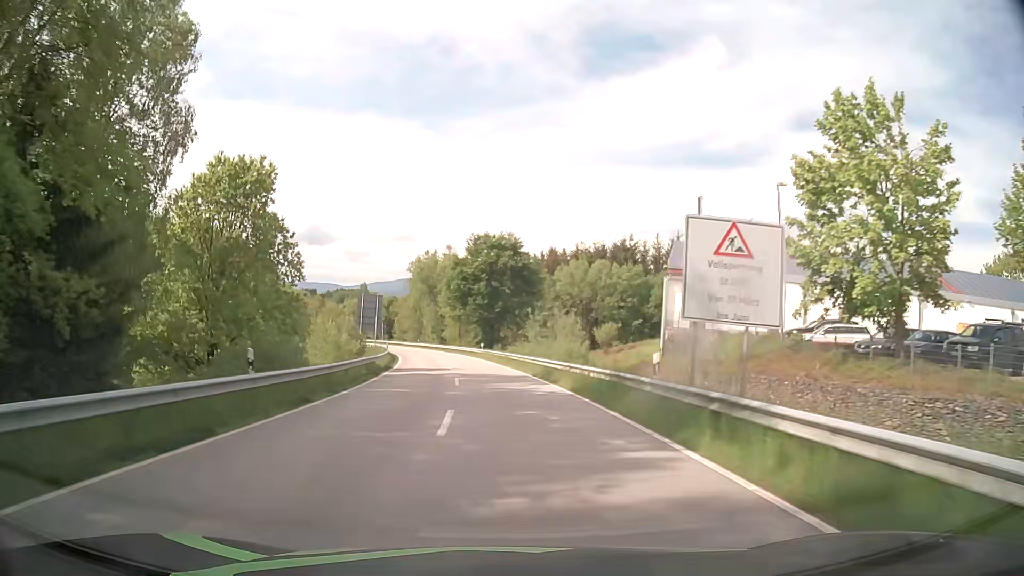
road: secondary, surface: asphalt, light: Day
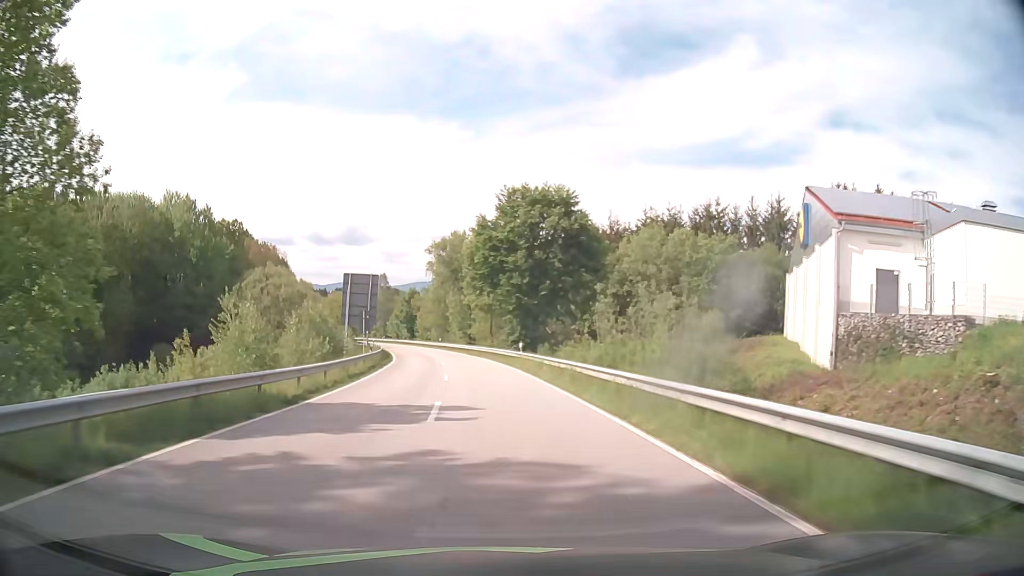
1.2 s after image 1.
(-0.7, +22.9) m; -3°
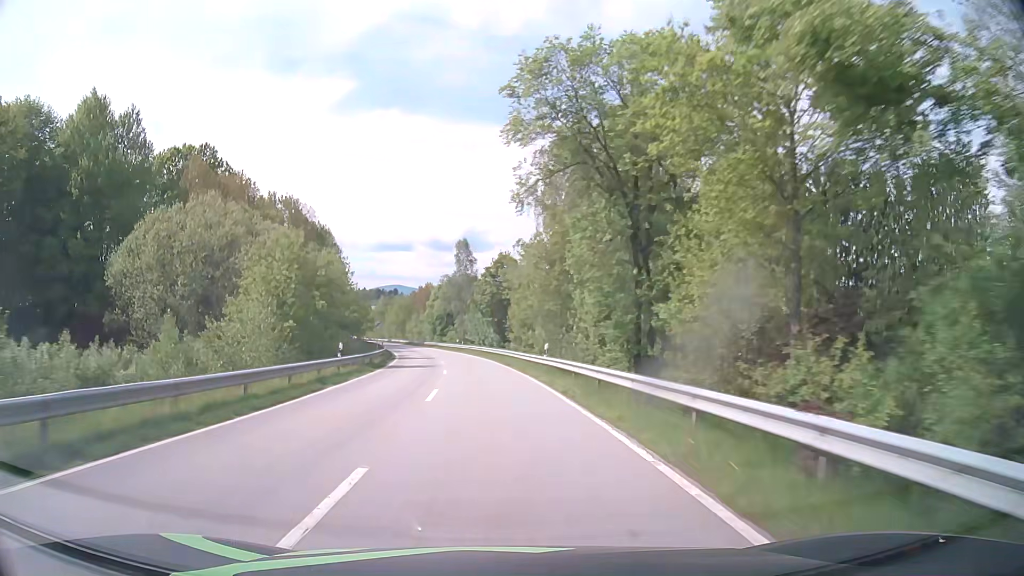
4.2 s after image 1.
(-5.0, +57.2) m; -10°
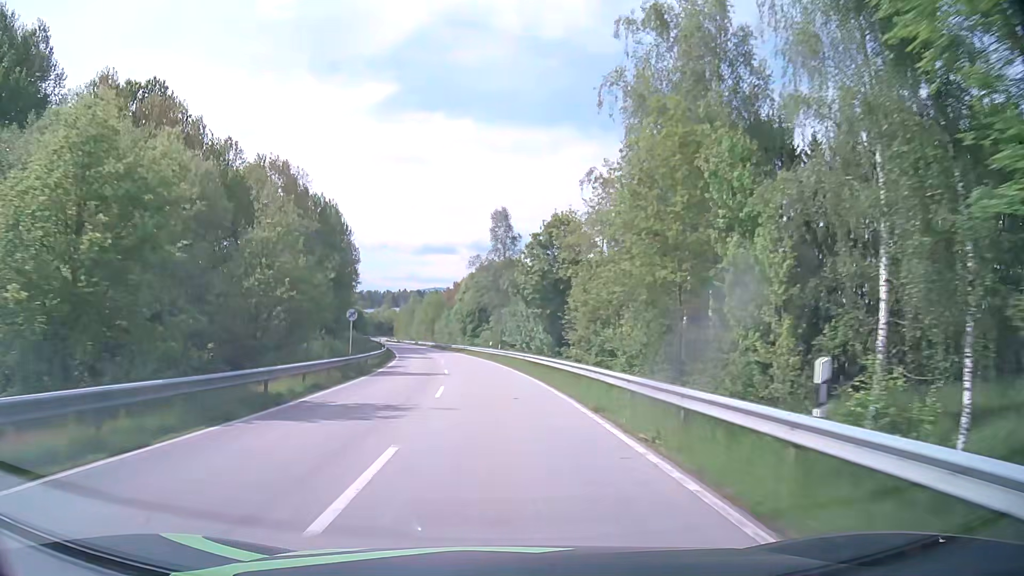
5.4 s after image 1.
(-0.9, +23.1) m; -4°
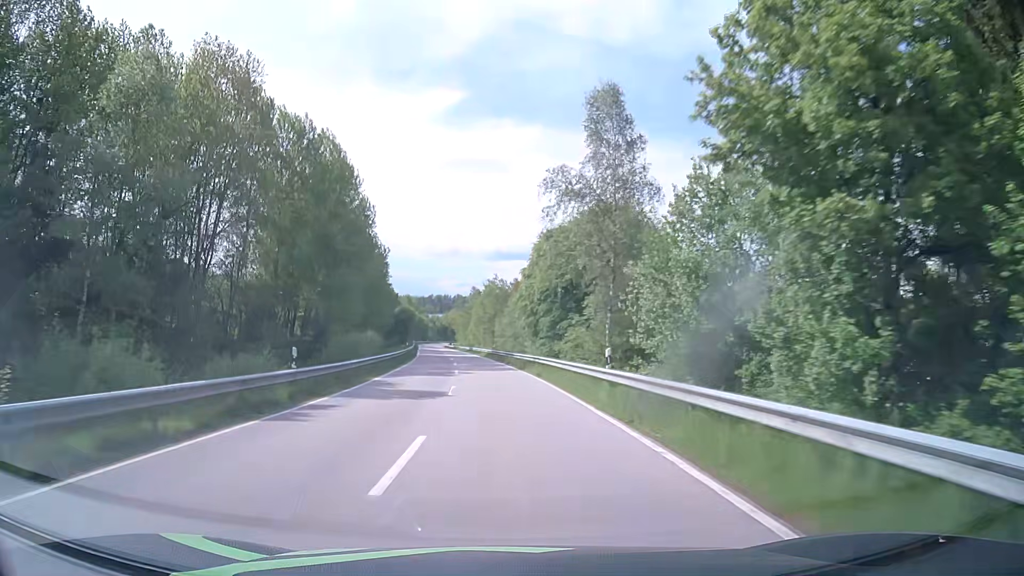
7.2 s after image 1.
(-1.8, +35.4) m; -6°
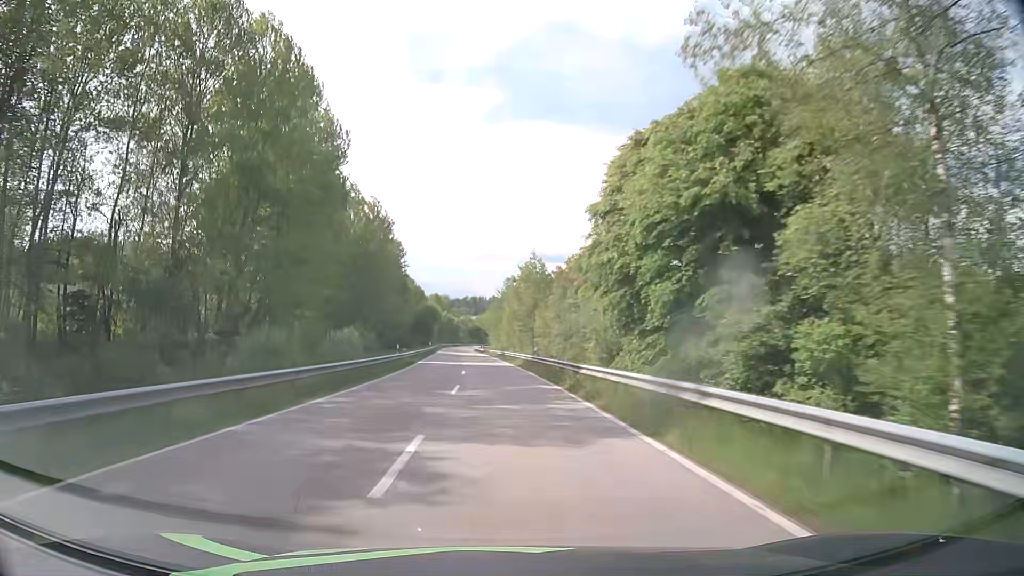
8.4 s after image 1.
(-0.8, +24.7) m; -3°
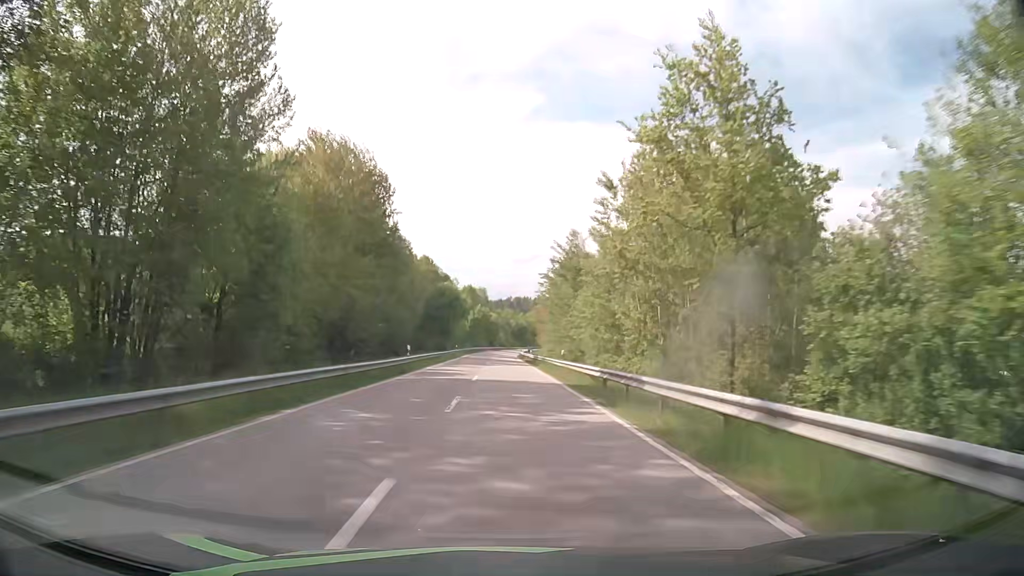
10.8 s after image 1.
(-2.3, +52.8) m; -4°
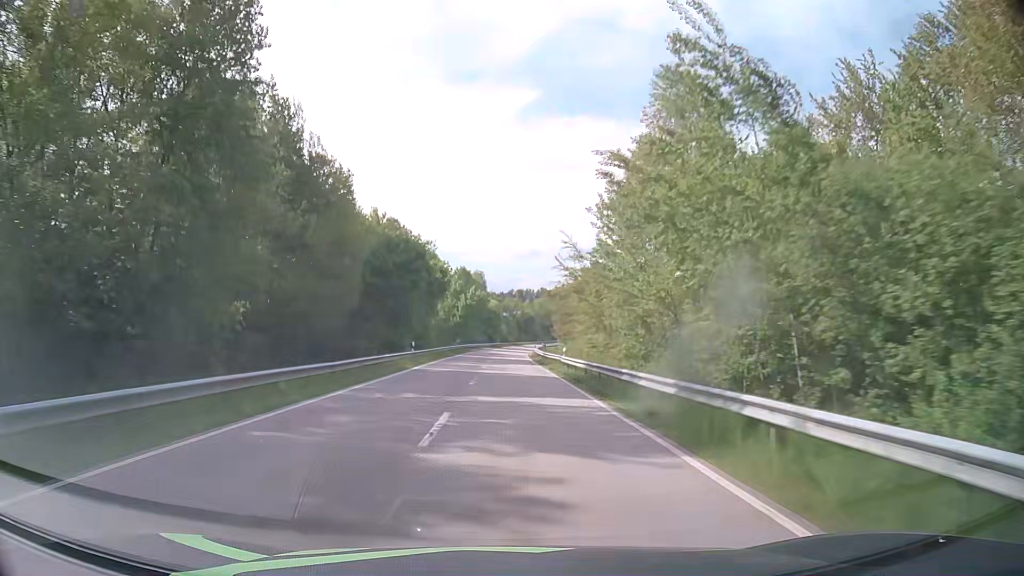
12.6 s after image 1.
(-0.1, +41.7) m; 0°
(0, +10) (0, +20) (0, +30) (0, +40) (0, +50) (0, +60) (0, +70) (+1, +80) (+1, +90) (+2, +100) m
